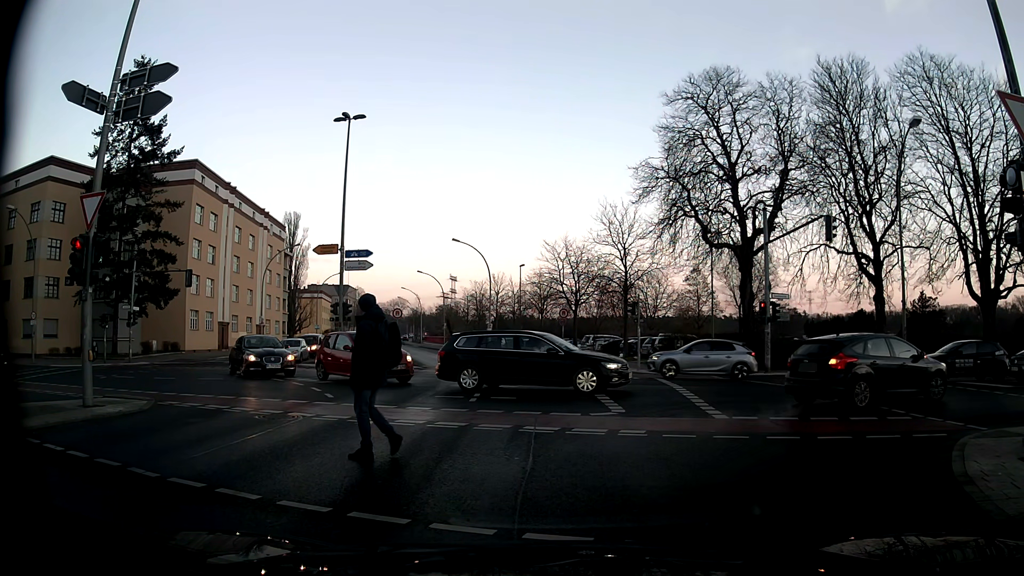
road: secondary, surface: asphalt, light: Day
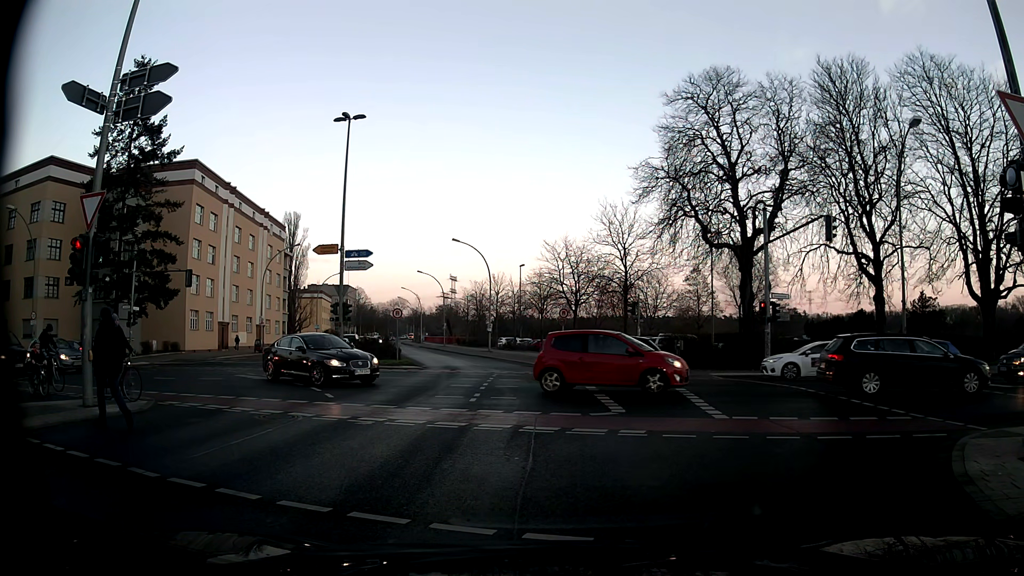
(0.0, 0.0) m; 0°
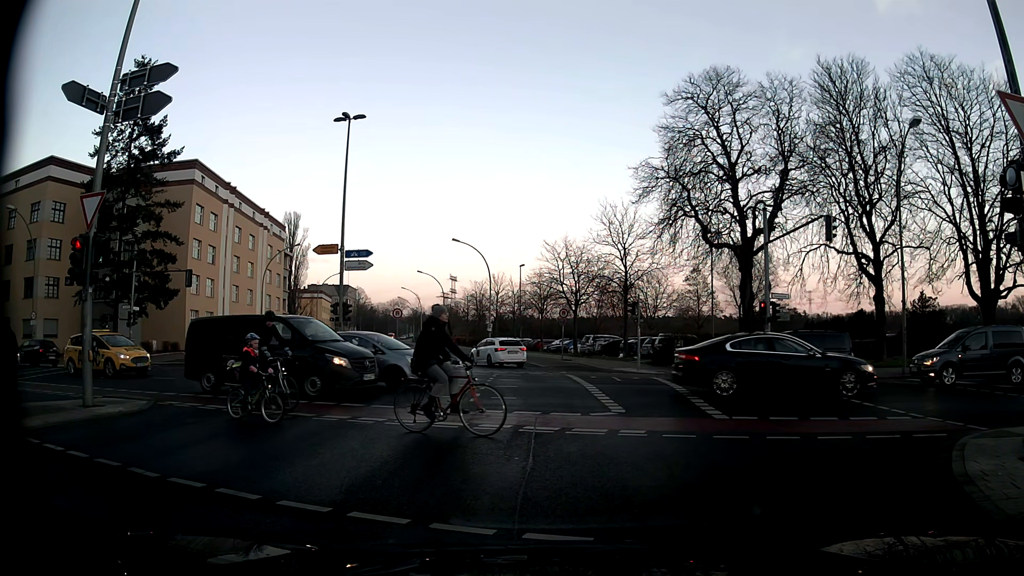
(0.0, 0.0) m; 0°
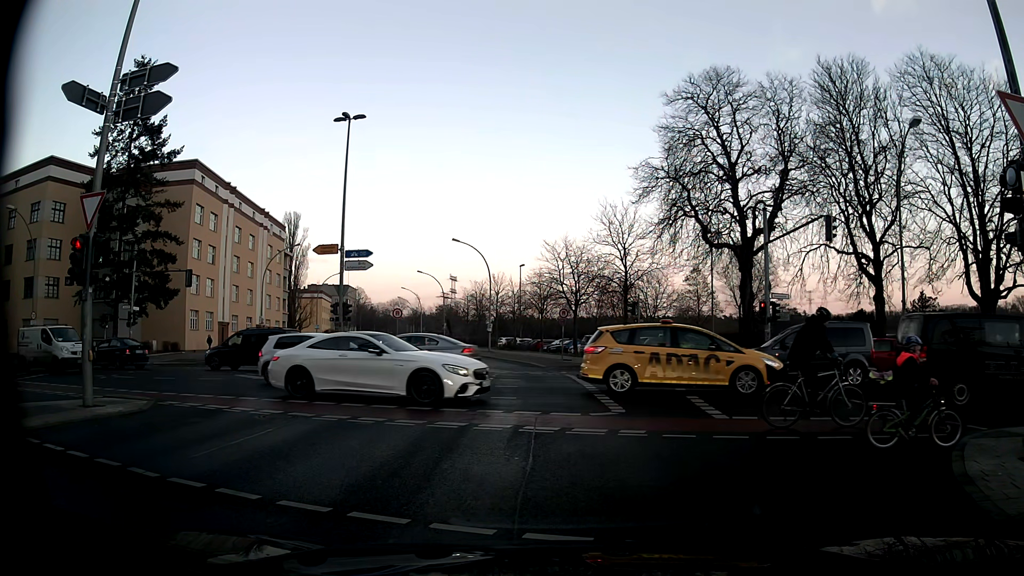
(0.0, 0.0) m; 0°
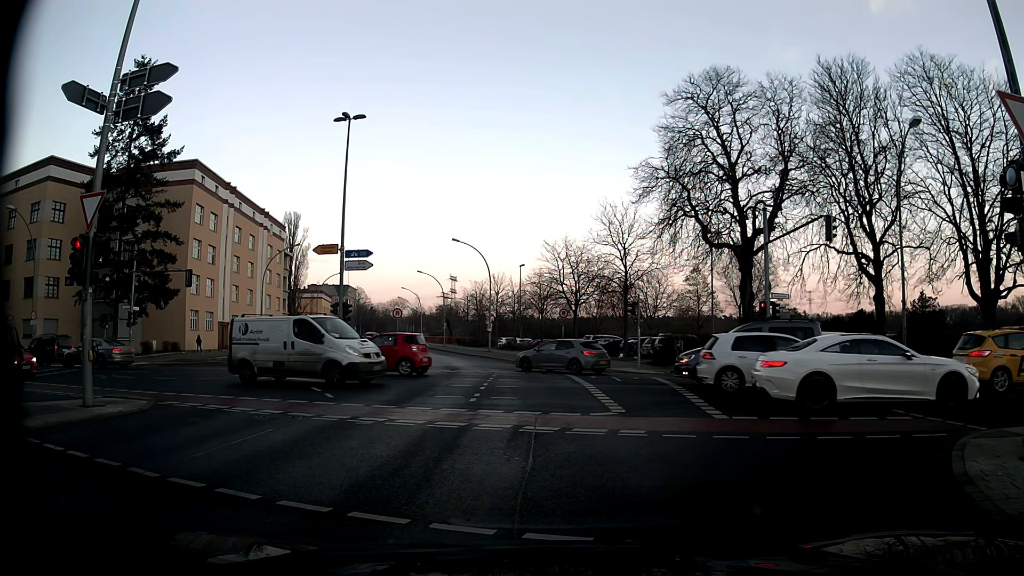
(0.0, 0.0) m; 0°
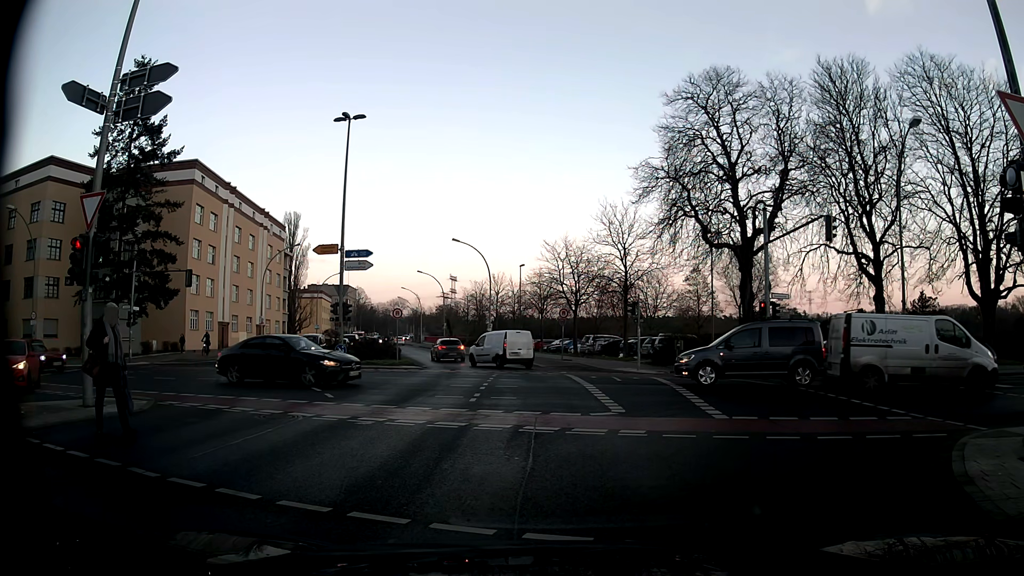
(0.0, 0.0) m; 0°
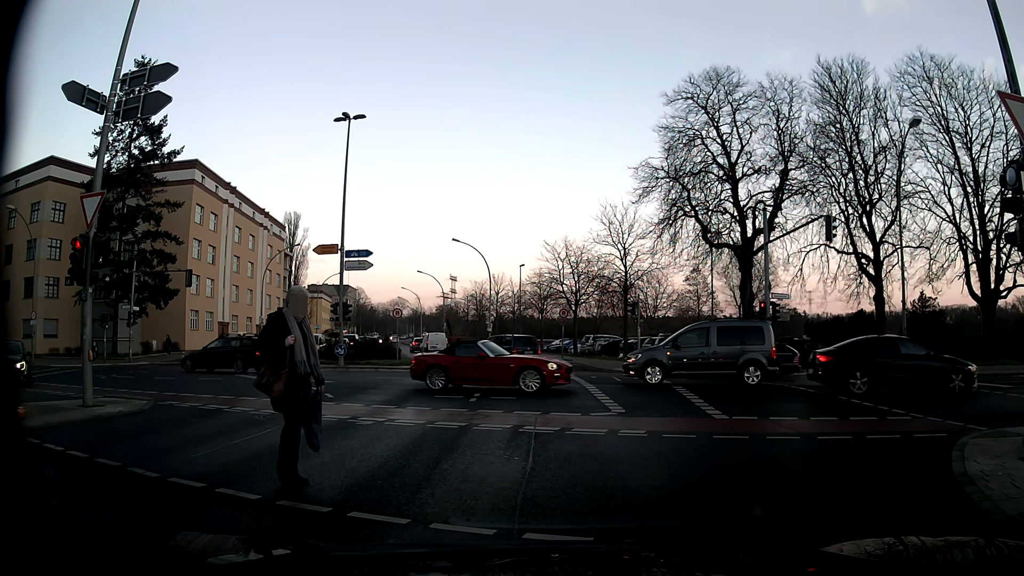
(0.0, 0.0) m; 0°
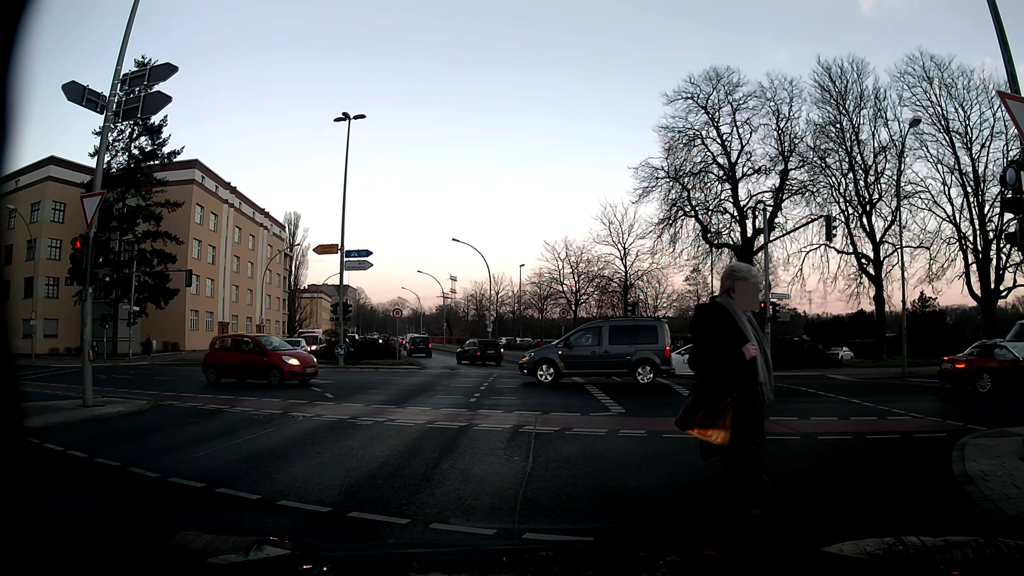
(0.0, 0.0) m; 0°
